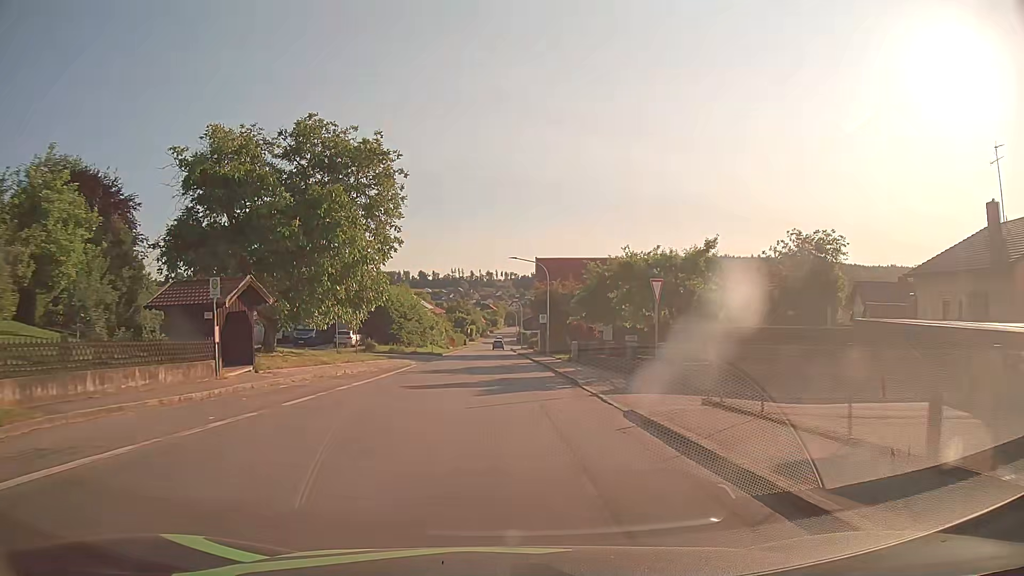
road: tertiary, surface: asphalt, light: Day
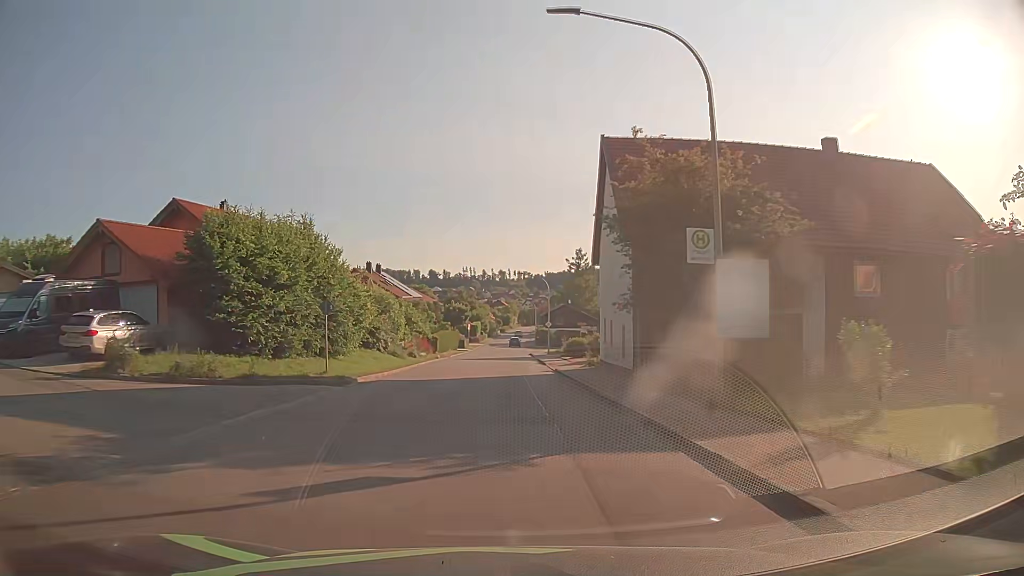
(-0.4, +38.5) m; -1°
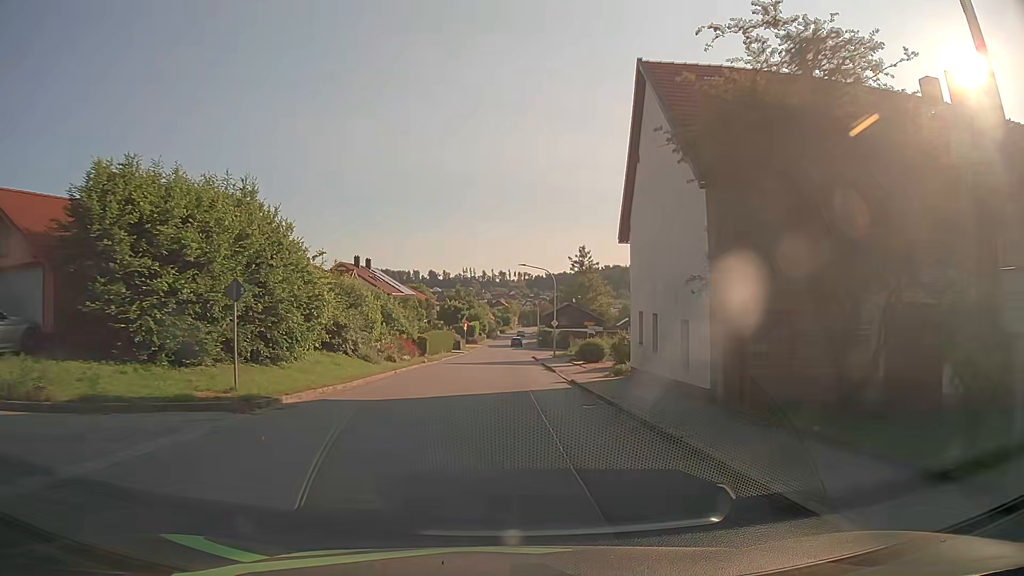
(0.0, +7.6) m; 0°
(0, +10) (0, +20) (0, +30) (0, +40) (0, +50) (0, +60) (0, +70) (0, +80) (0, +90) (+1, +100) m
